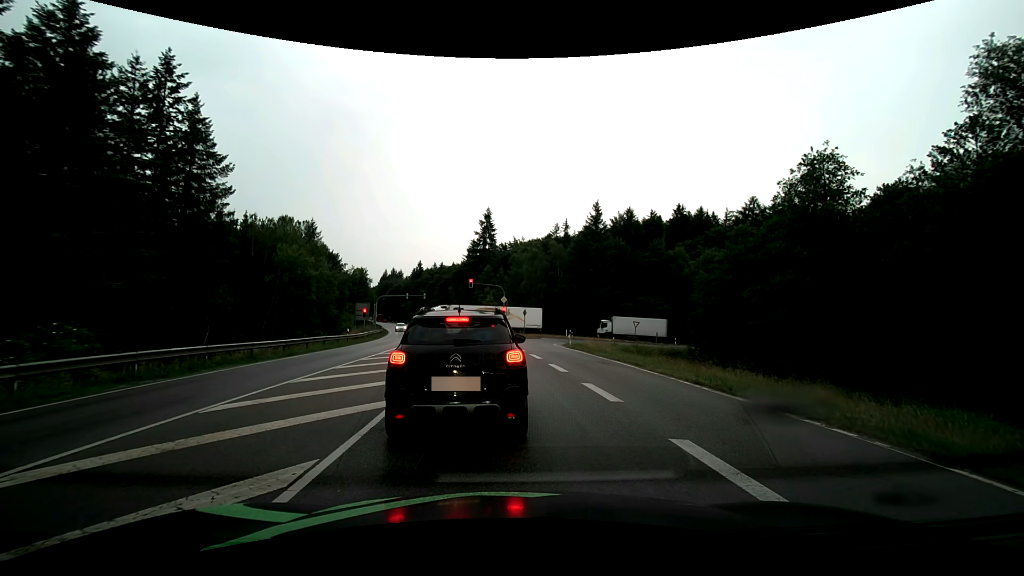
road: secondary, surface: asphalt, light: Day
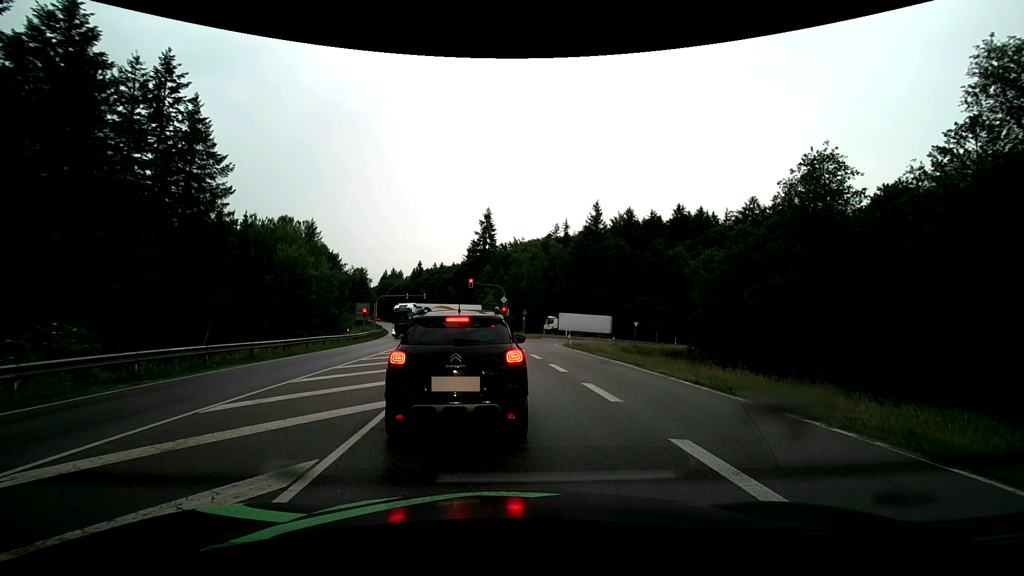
(0.0, 0.0) m; 0°
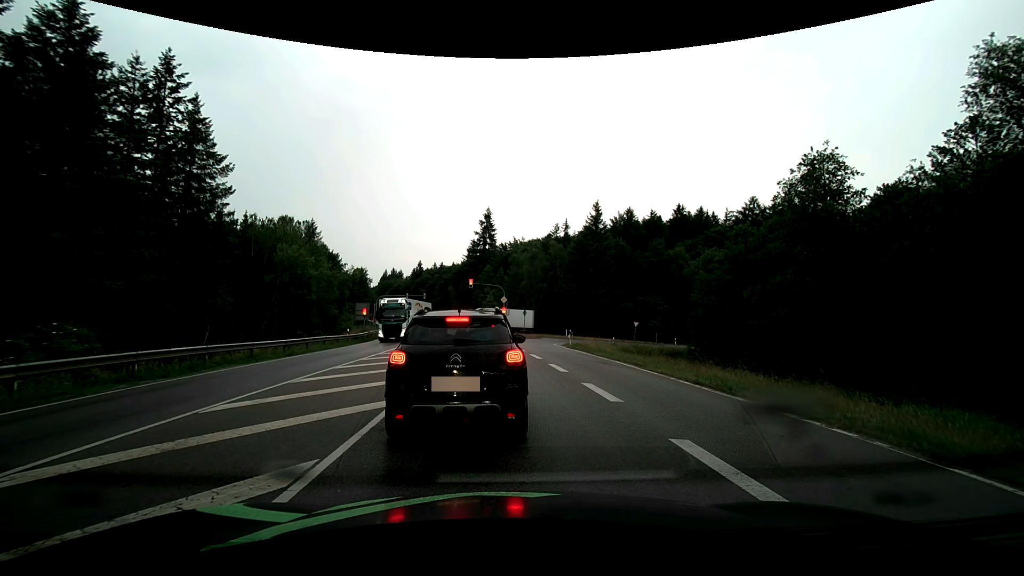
(0.0, 0.0) m; 0°
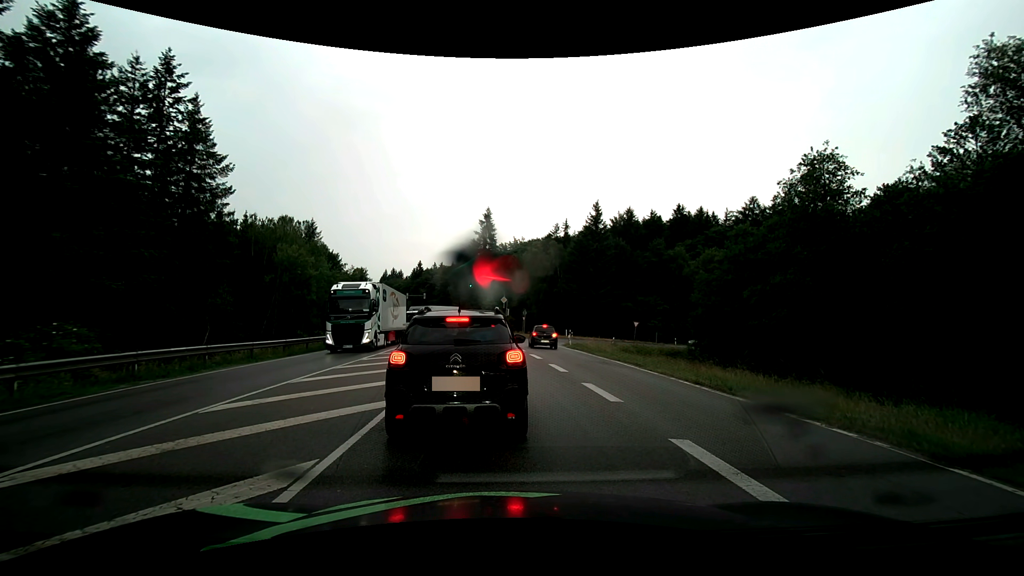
(0.0, 0.0) m; 0°
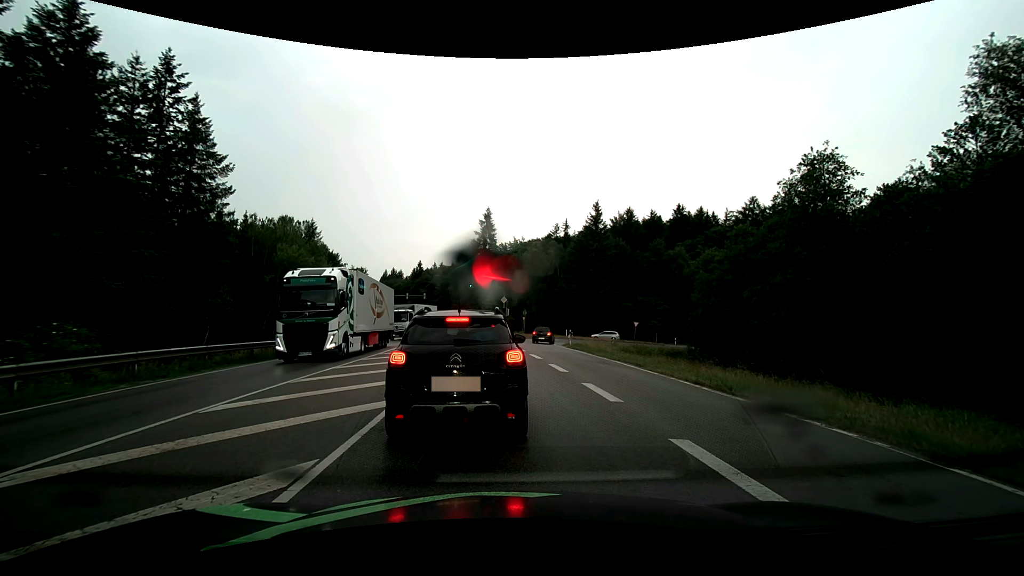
(0.0, 0.0) m; 0°
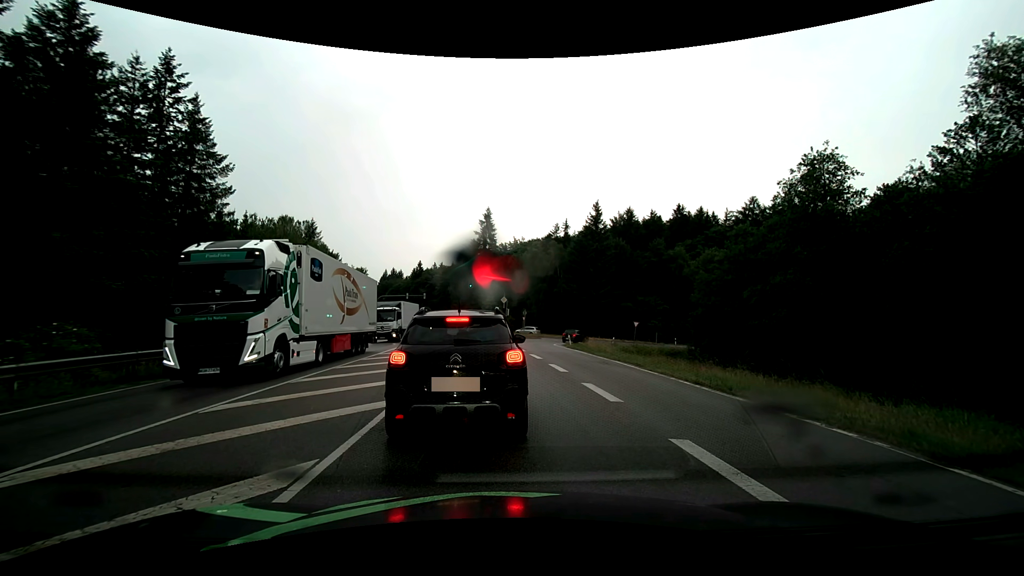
(0.0, 0.0) m; 0°
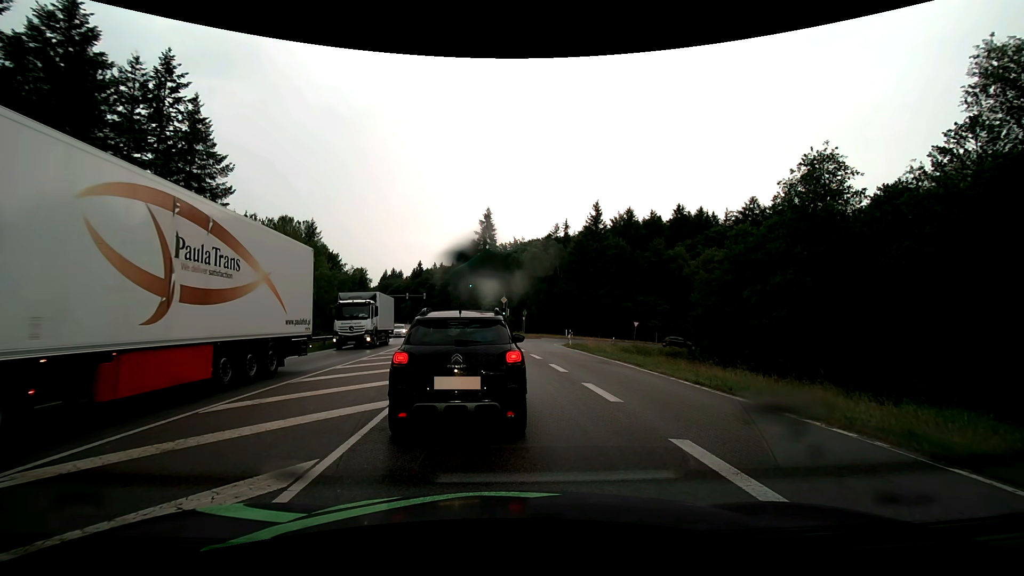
(0.0, 0.0) m; 0°
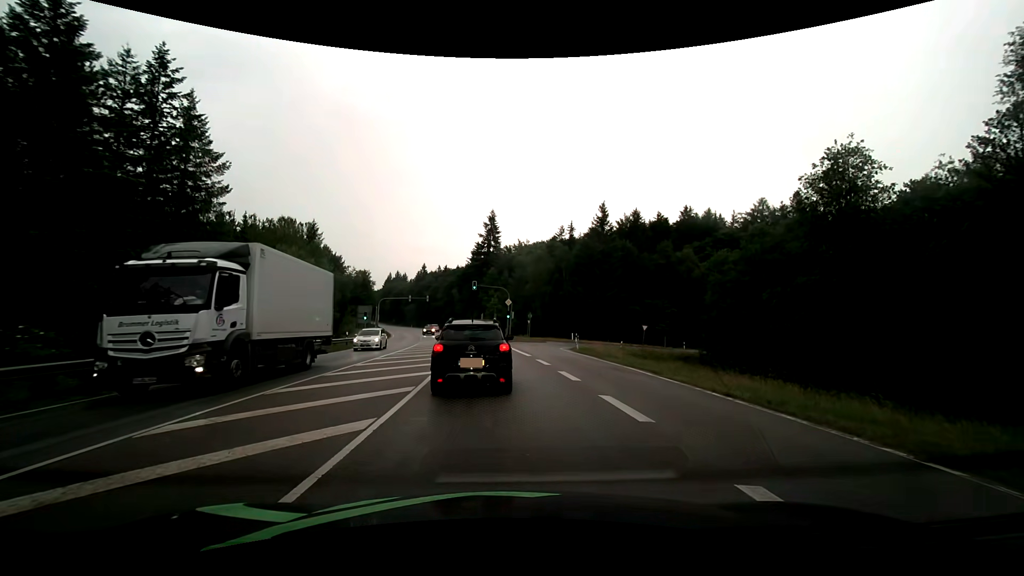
(0.0, +1.8) m; -1°
(0, +10) (0, +20) (-1, +30) (-2, +40) (-3, +50) (-4, +60) (-6, +70) (-7, +80) (-9, +89) (-12, +99) m
